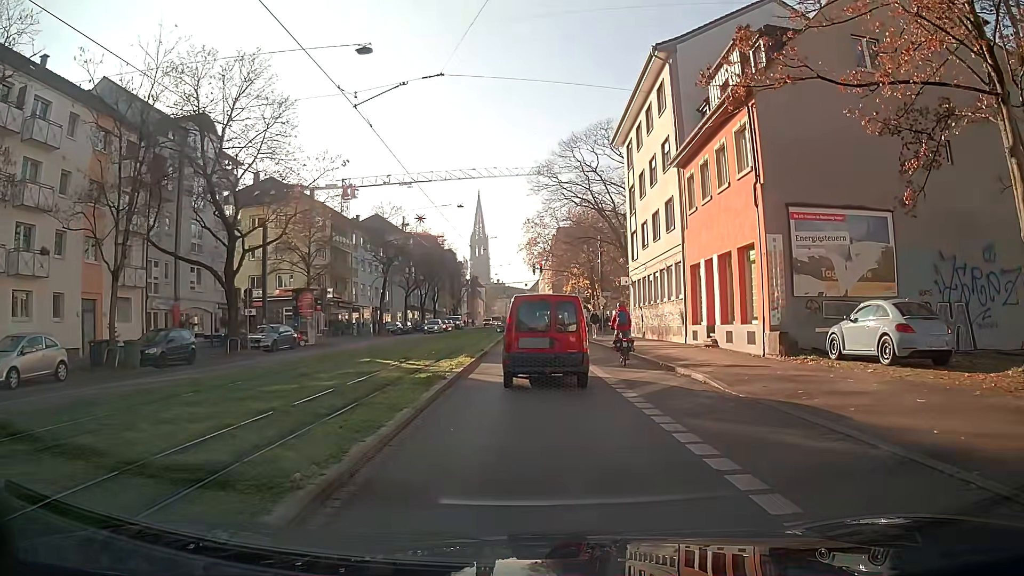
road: primary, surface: asphalt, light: Day
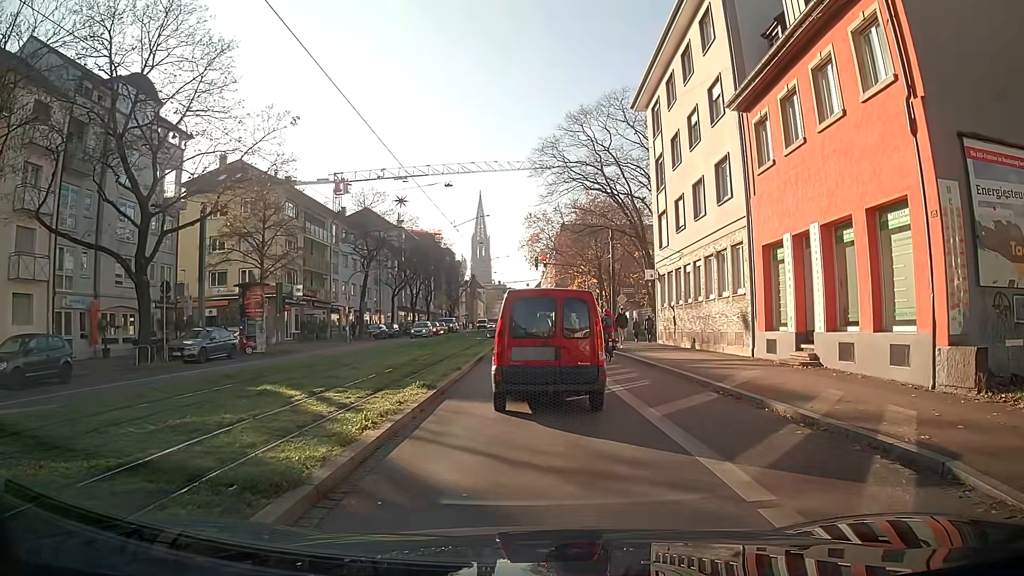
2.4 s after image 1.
(0.0, +8.7) m; 0°
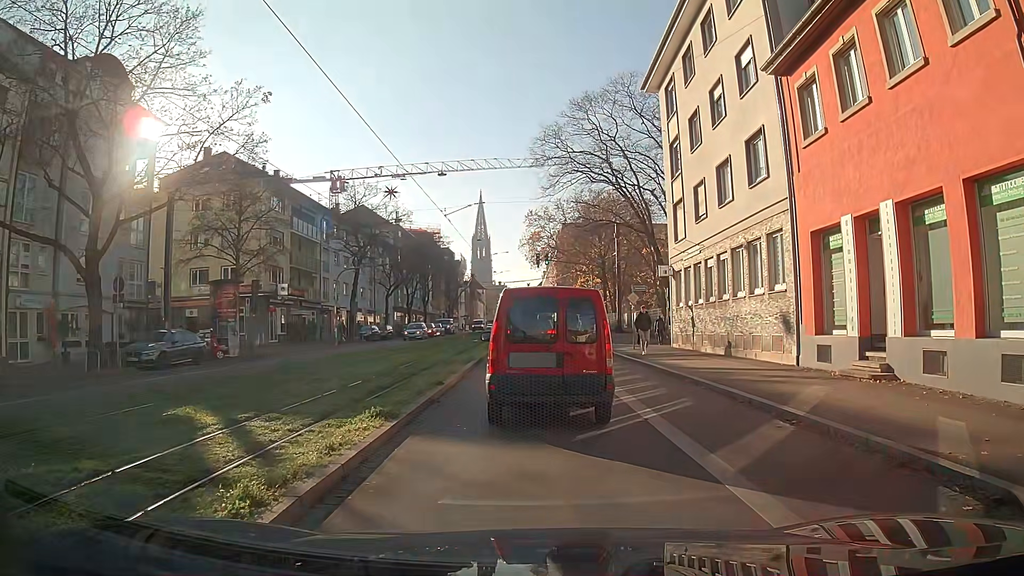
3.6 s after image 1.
(0.0, +3.5) m; 0°
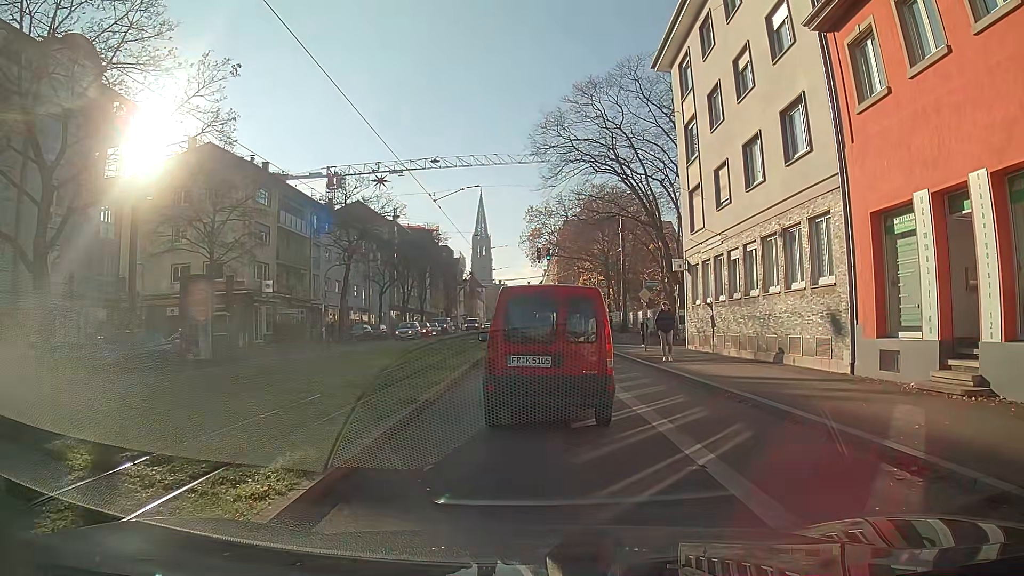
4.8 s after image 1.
(0.0, +3.1) m; 0°
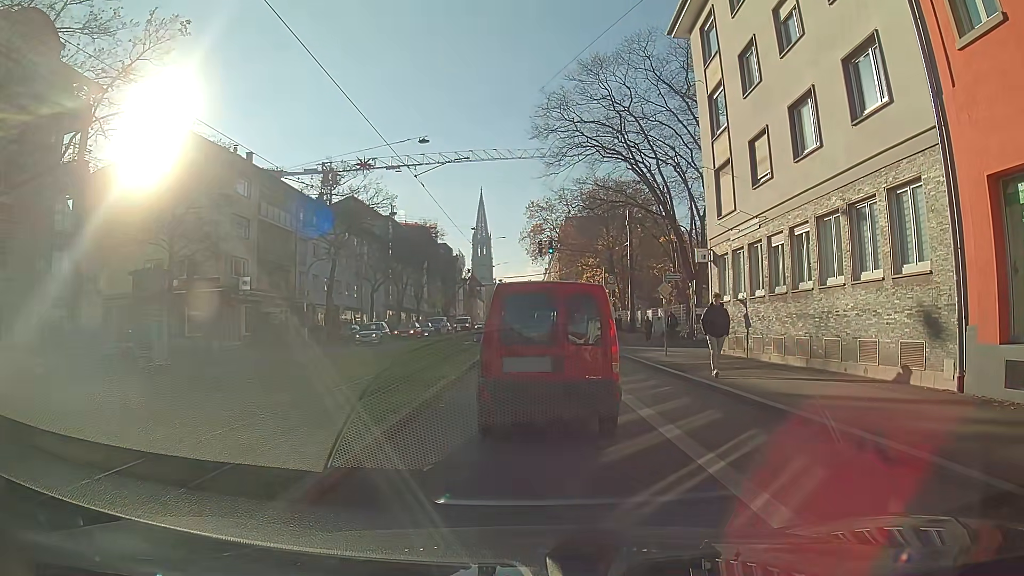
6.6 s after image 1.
(0.0, +4.0) m; -1°
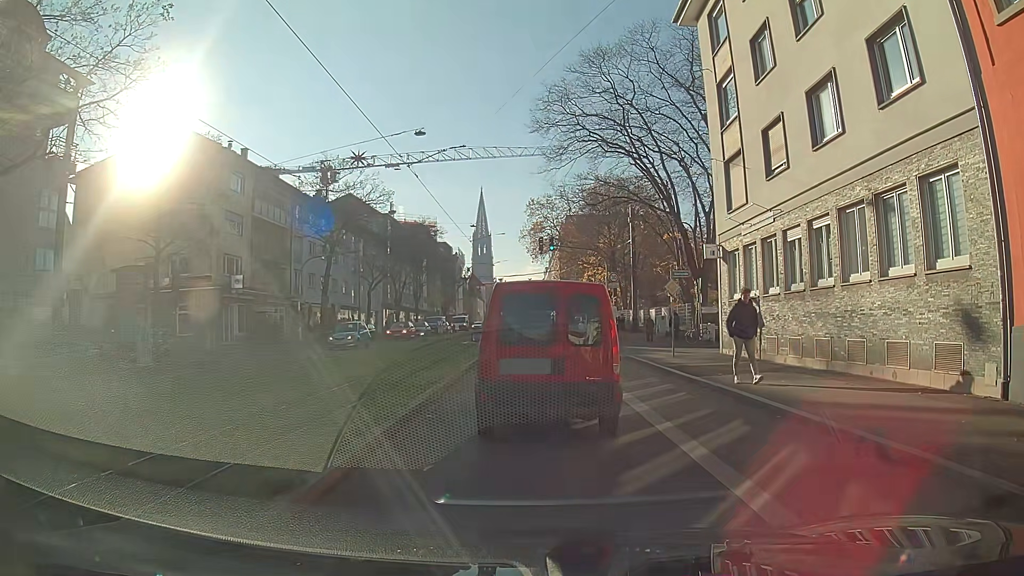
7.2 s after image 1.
(0.0, +1.2) m; 0°
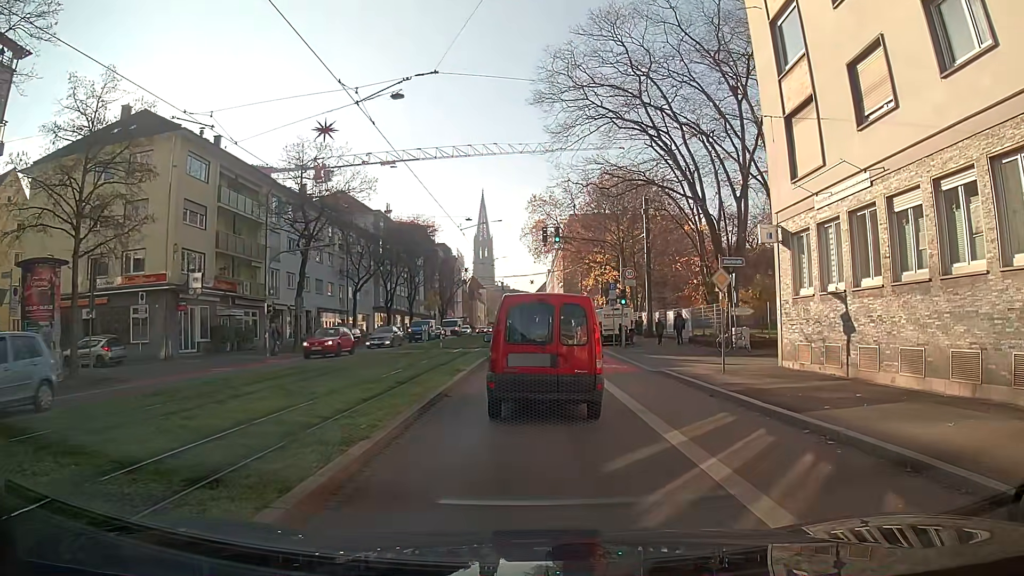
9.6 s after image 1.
(0.0, +6.0) m; +1°
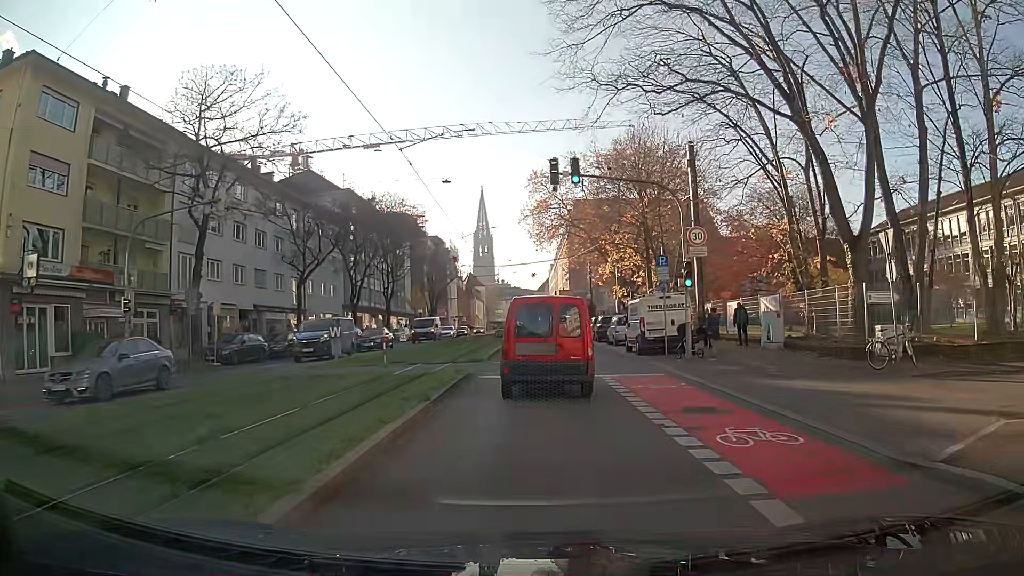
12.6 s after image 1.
(0.0, +14.5) m; +1°
(0, +10) (0, +20) (-1, +30) (-1, +40) (-1, +50) (-1, +60) (-1, +70) (-1, +80) (-1, +90) (-2, +100) m
